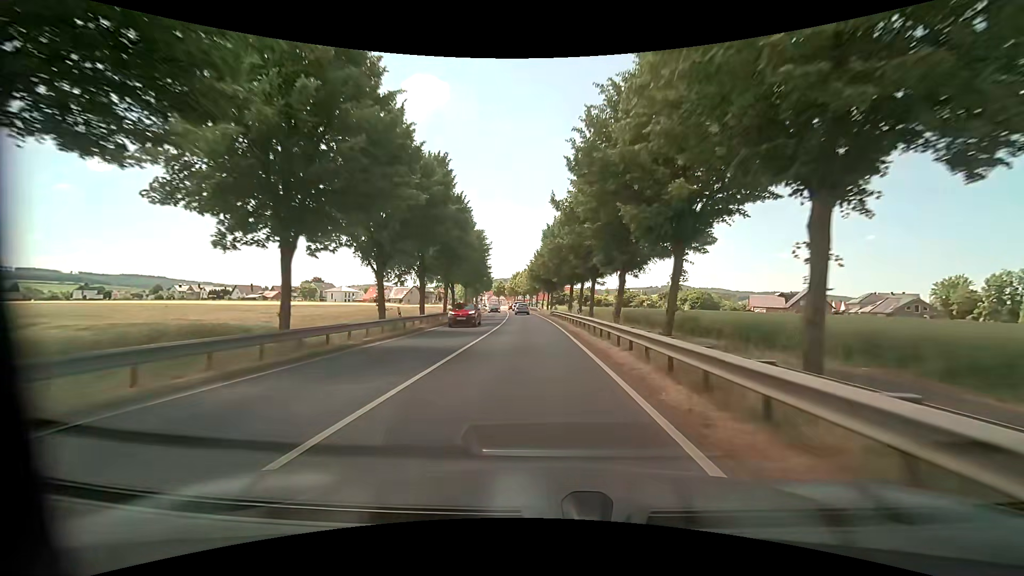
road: primary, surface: asphalt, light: Day
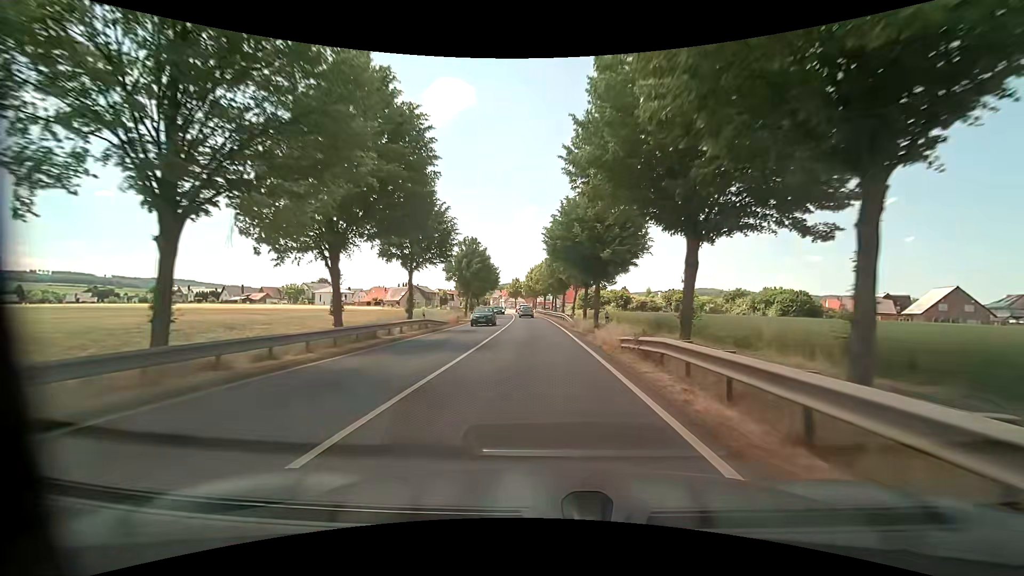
(-0.9, +36.5) m; -2°
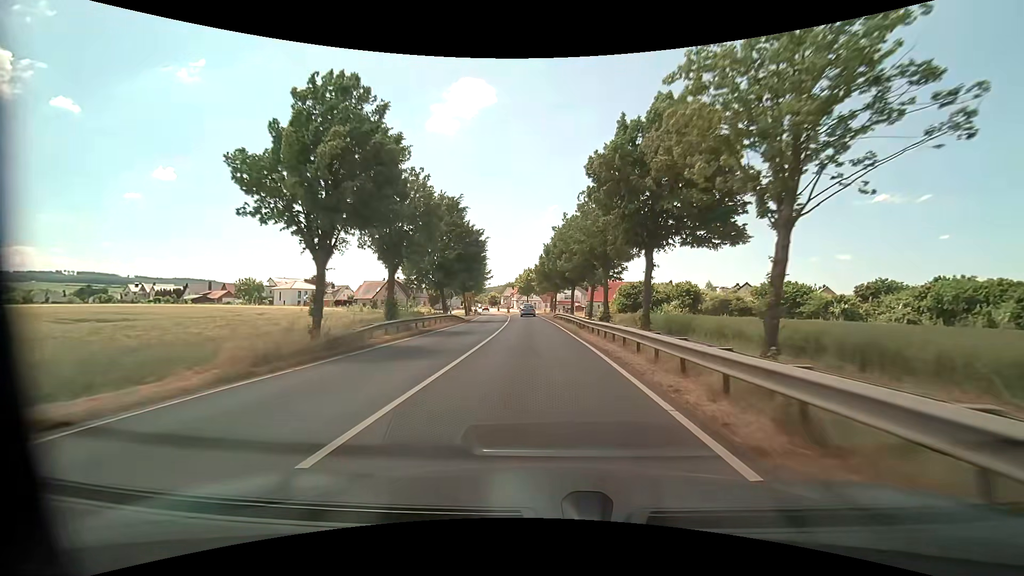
(-1.3, +43.6) m; -3°
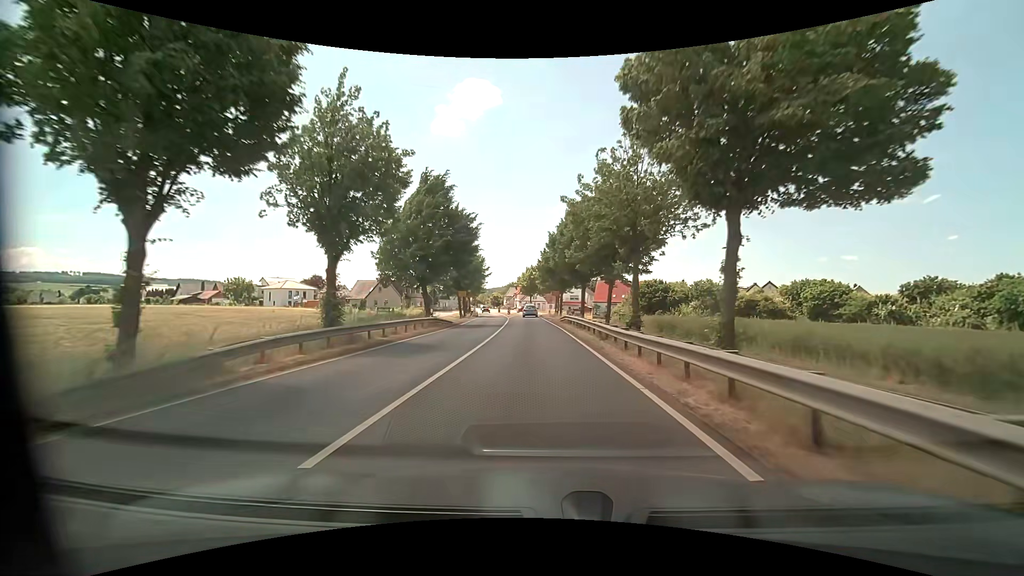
(0.0, +8.3) m; 0°
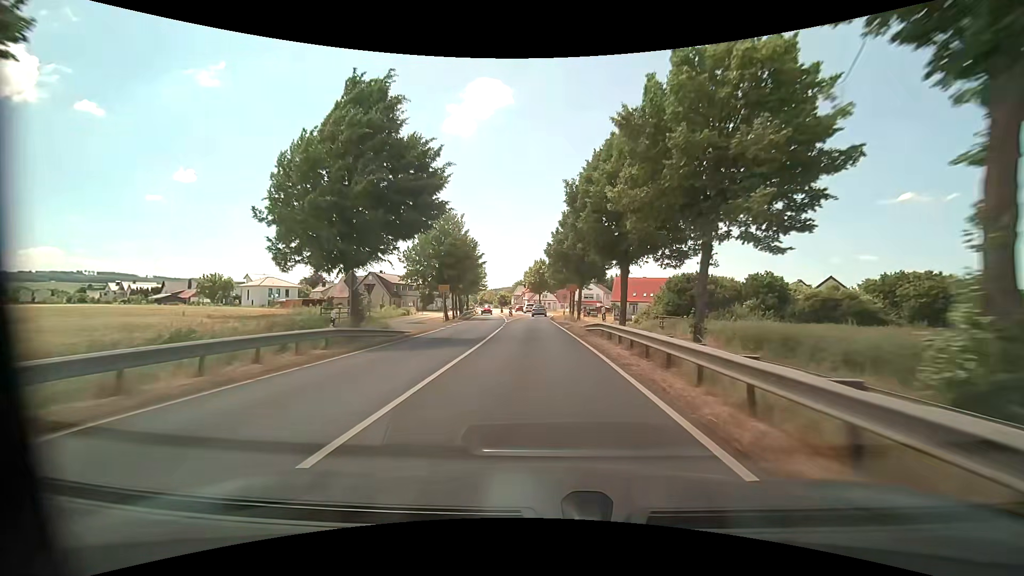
(-0.2, +16.5) m; -1°
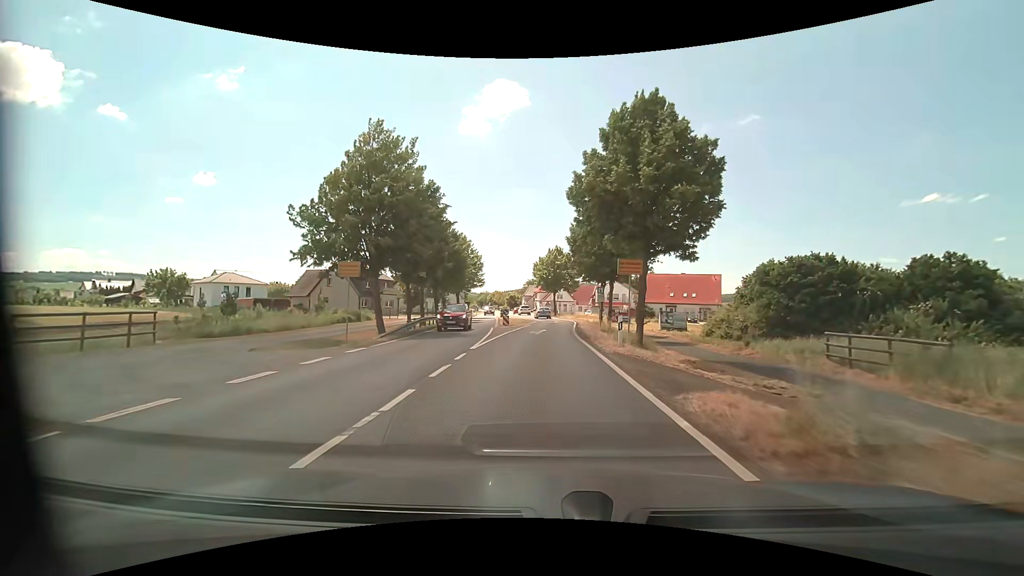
(-0.3, +24.2) m; -2°
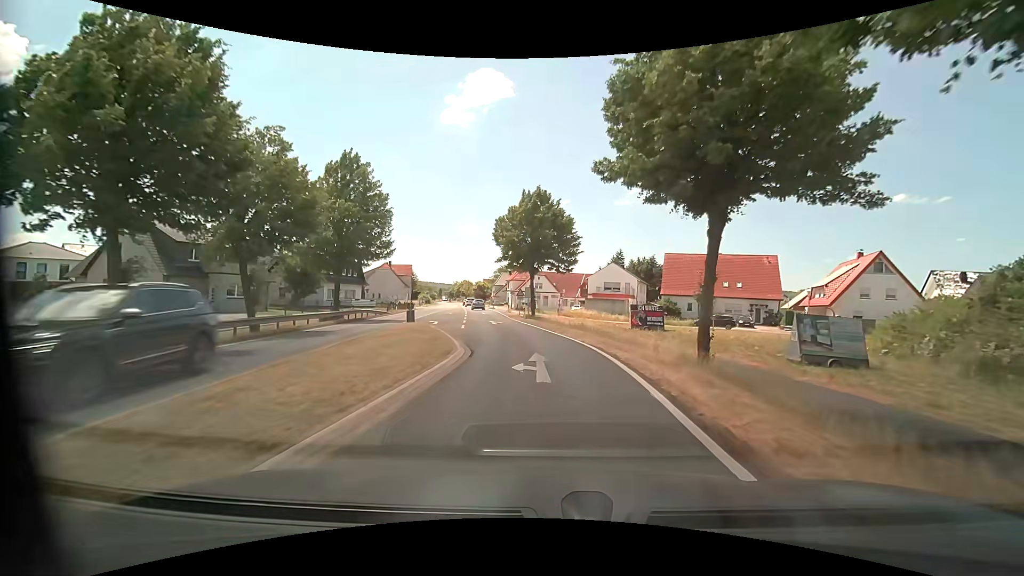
(+0.8, +35.3) m; +3°
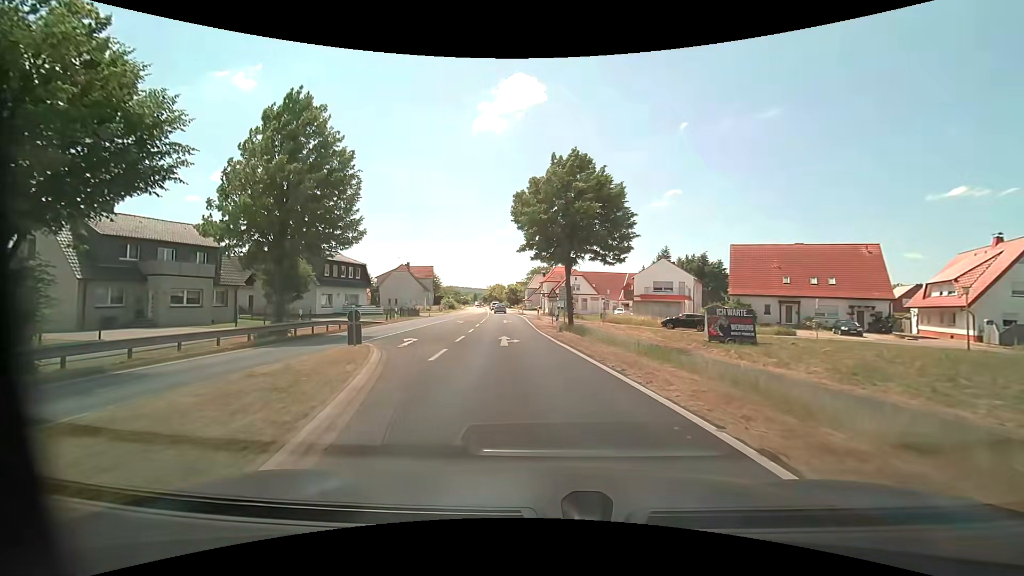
(-0.1, +11.9) m; -3°
